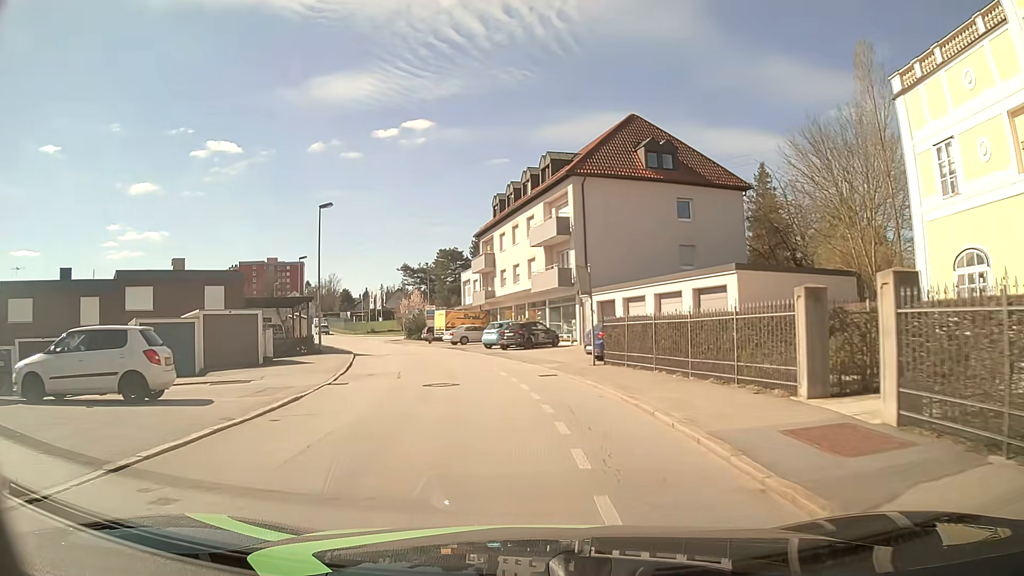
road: residential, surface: asphalt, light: Day
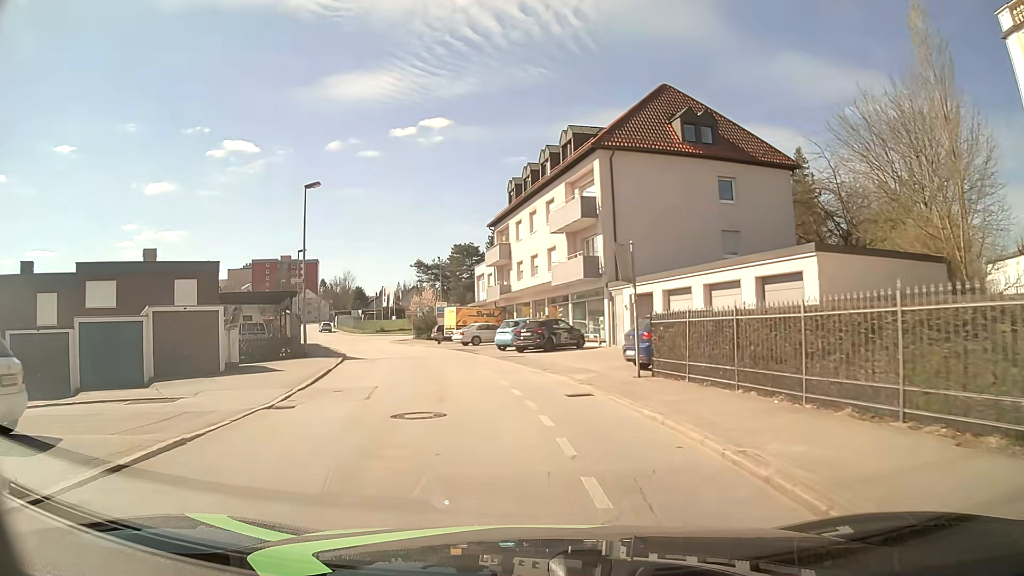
(-0.1, +5.5) m; -1°
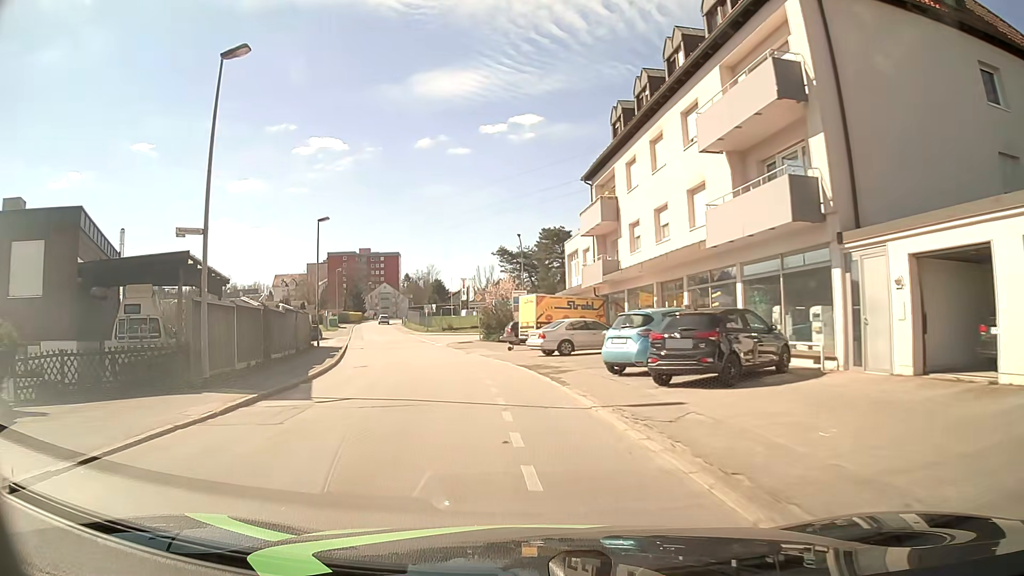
(-1.1, +17.3) m; -8°
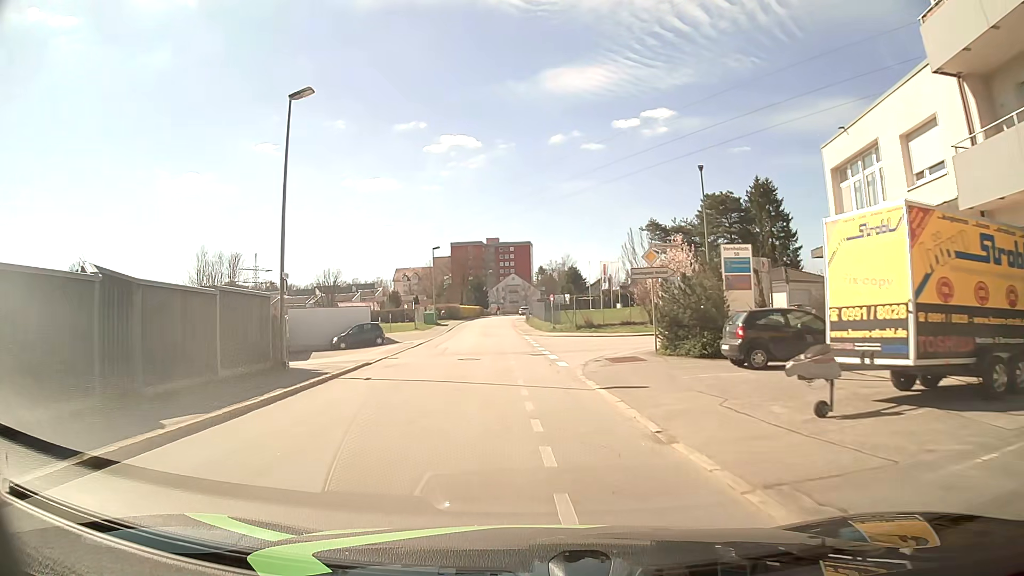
(-2.9, +25.0) m; -11°
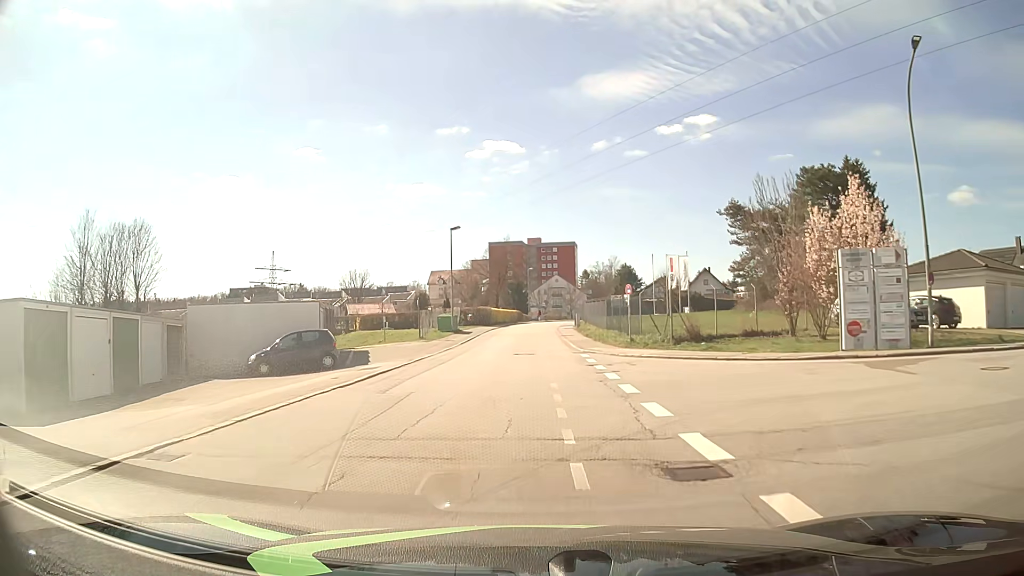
(-0.9, +18.8) m; -4°
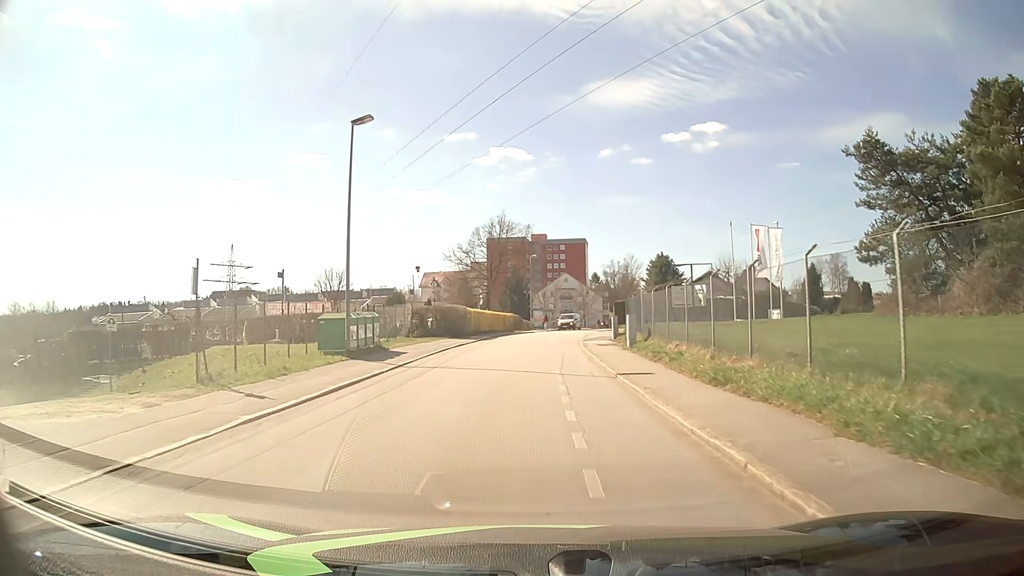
(0.0, +30.2) m; 0°
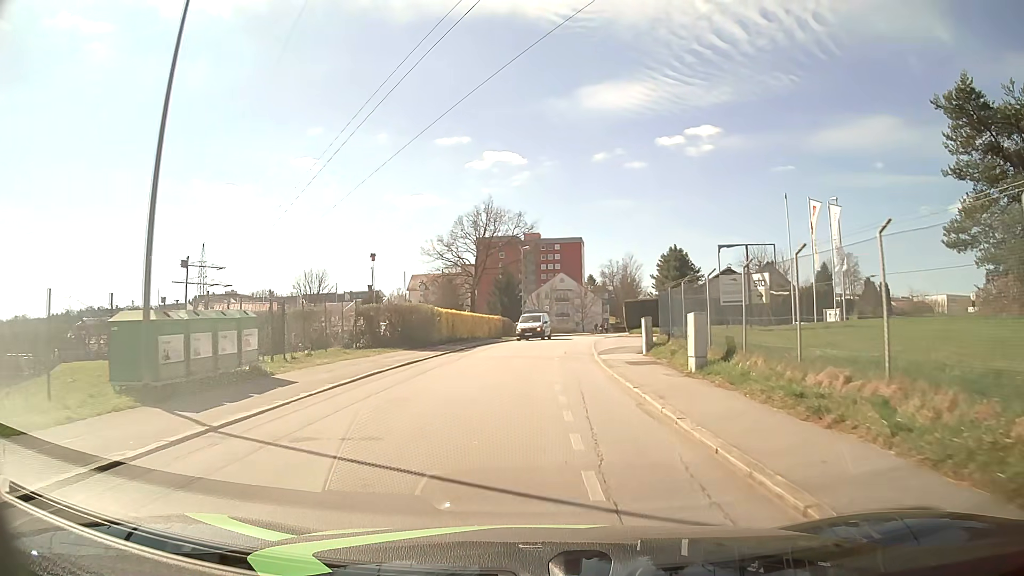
(0.0, +12.1) m; +1°
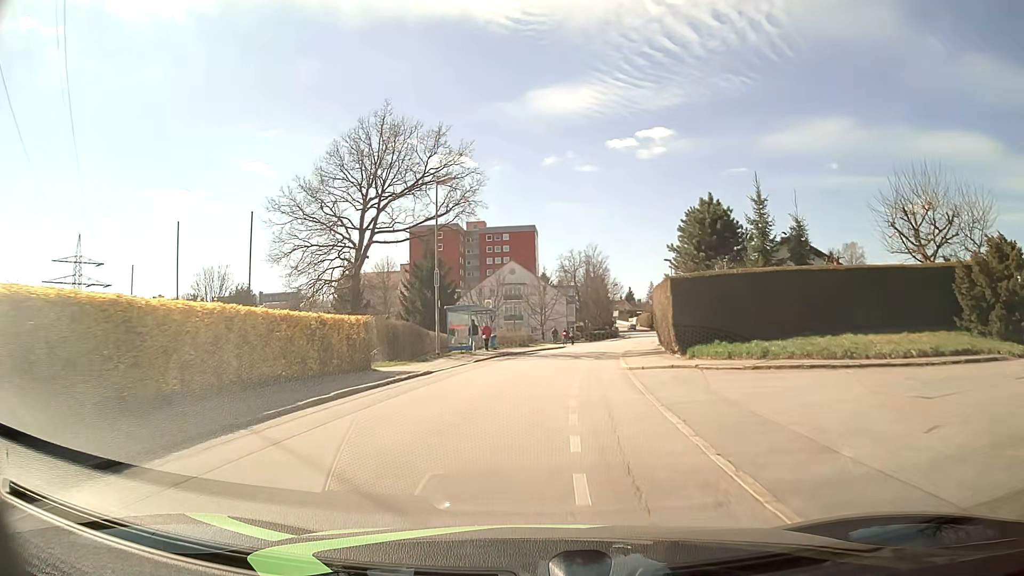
(+0.9, +32.0) m; +4°
(0, +10) (+1, +20) (+2, +30) (+4, +40) (+6, +50) (+8, +59) (+11, +69) (+13, +79) (+16, +88) (+18, +98) m
